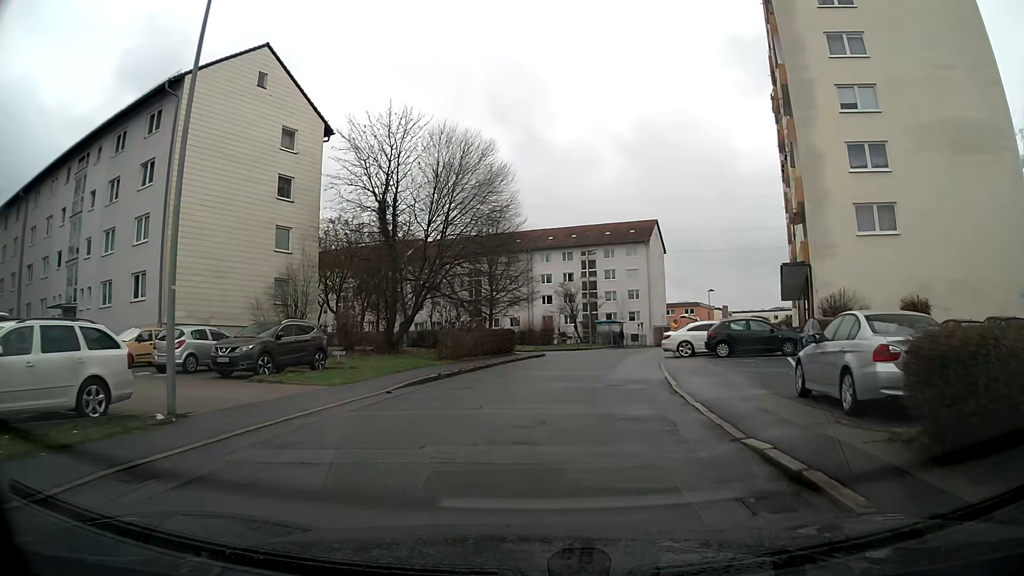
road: residential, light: Day
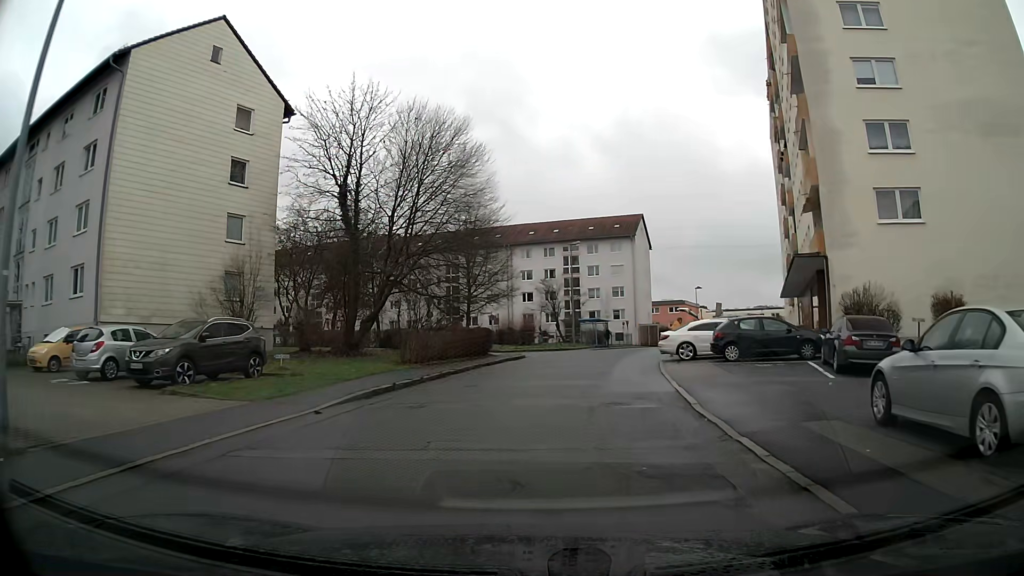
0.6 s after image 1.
(0.0, +3.6) m; +1°
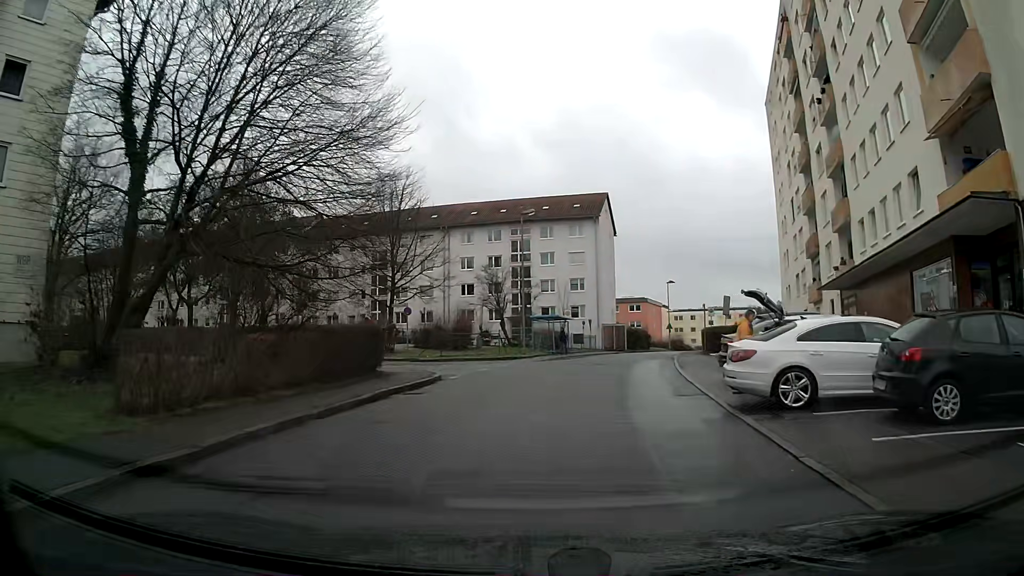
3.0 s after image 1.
(+0.5, +14.1) m; +4°
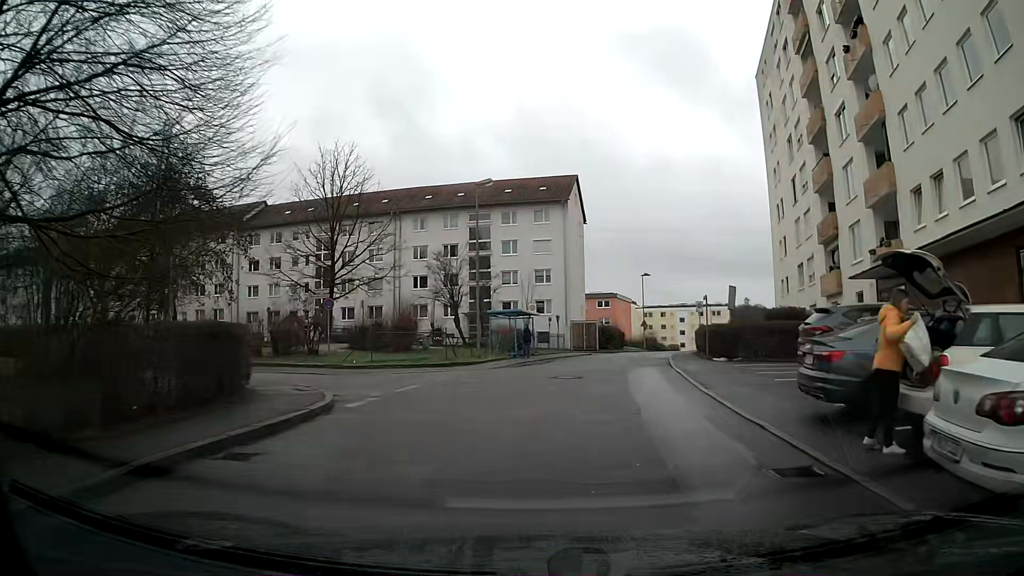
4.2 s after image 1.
(+0.2, +7.3) m; +4°
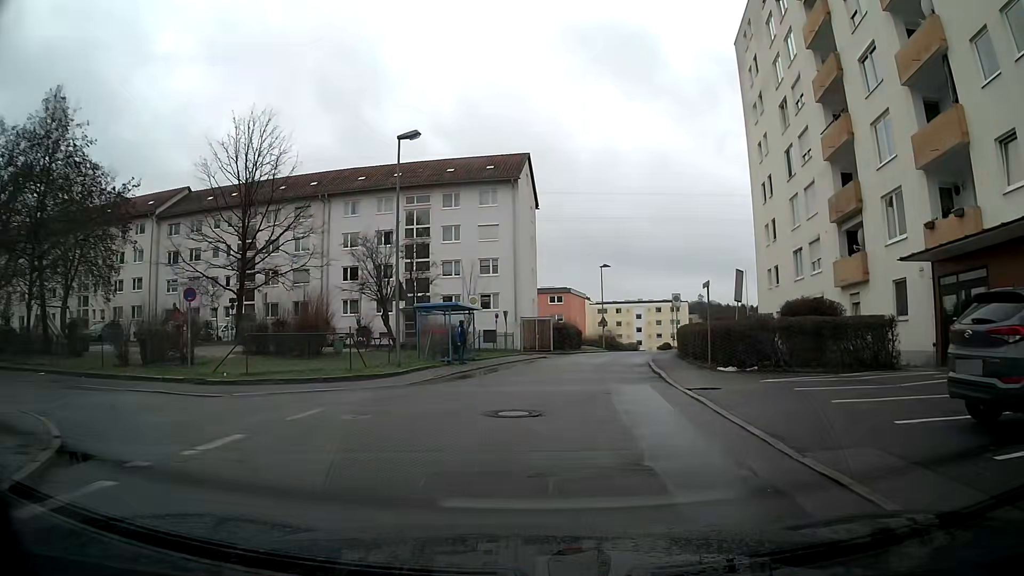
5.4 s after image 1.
(+0.3, +7.5) m; +4°
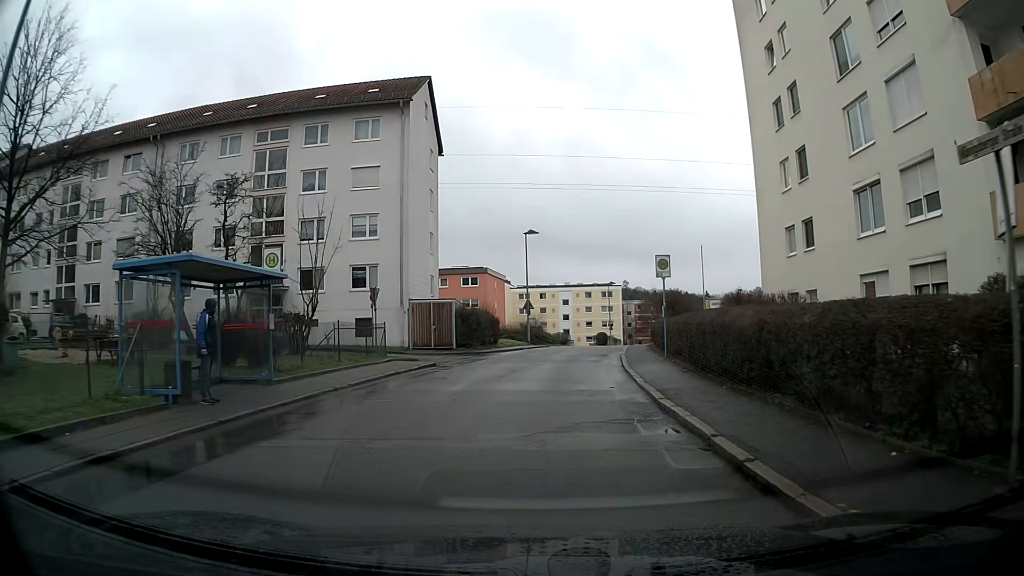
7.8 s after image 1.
(+1.0, +16.0) m; +6°
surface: asphalt
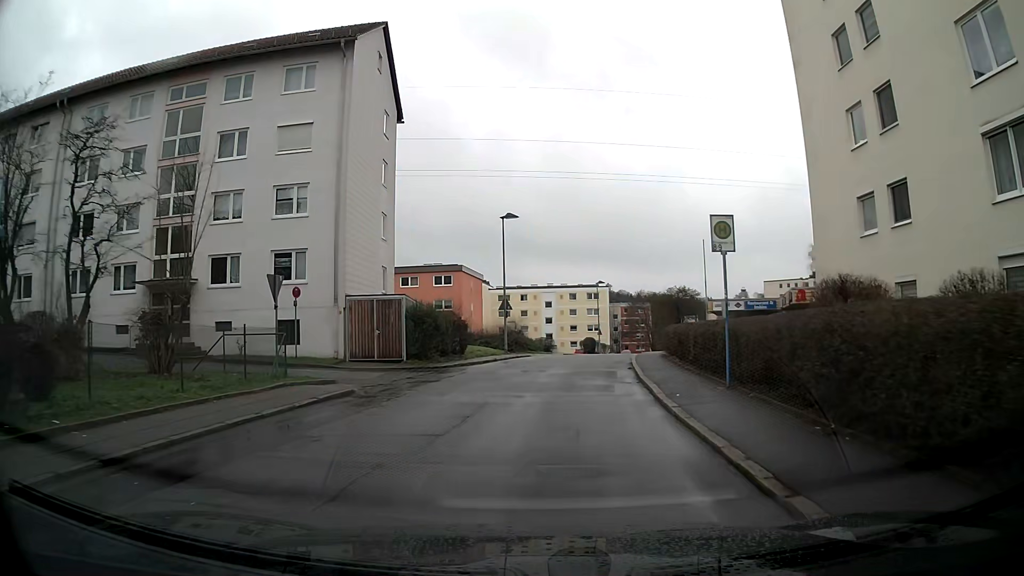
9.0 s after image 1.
(+0.1, +8.6) m; +1°
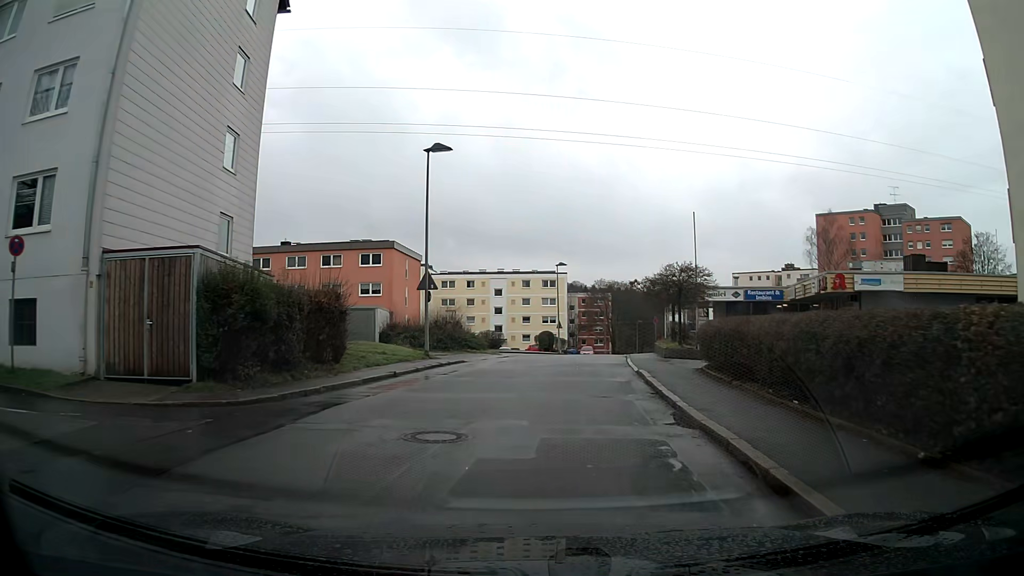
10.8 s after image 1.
(+0.4, +13.5) m; +4°
